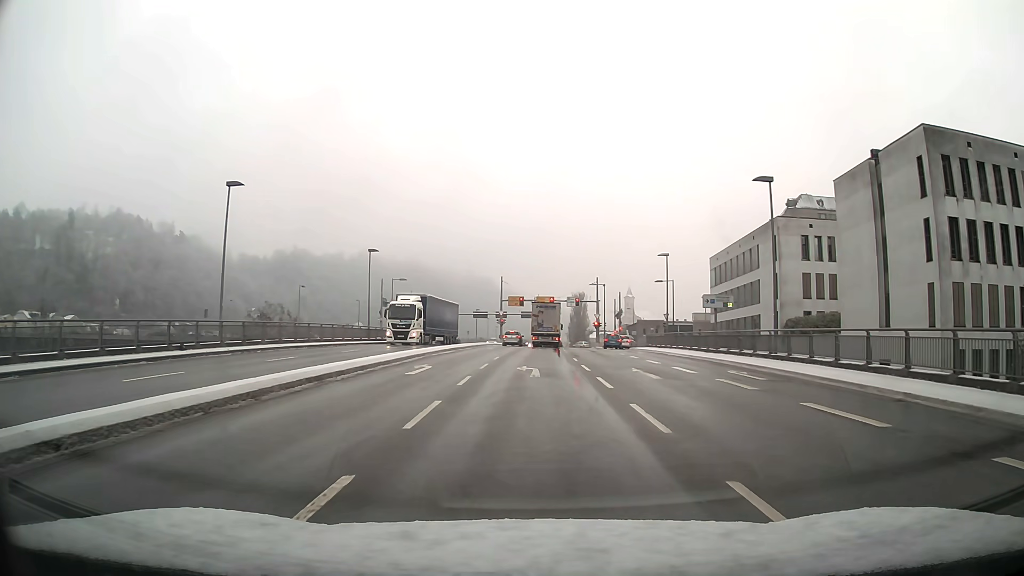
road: primary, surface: asphalt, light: Day
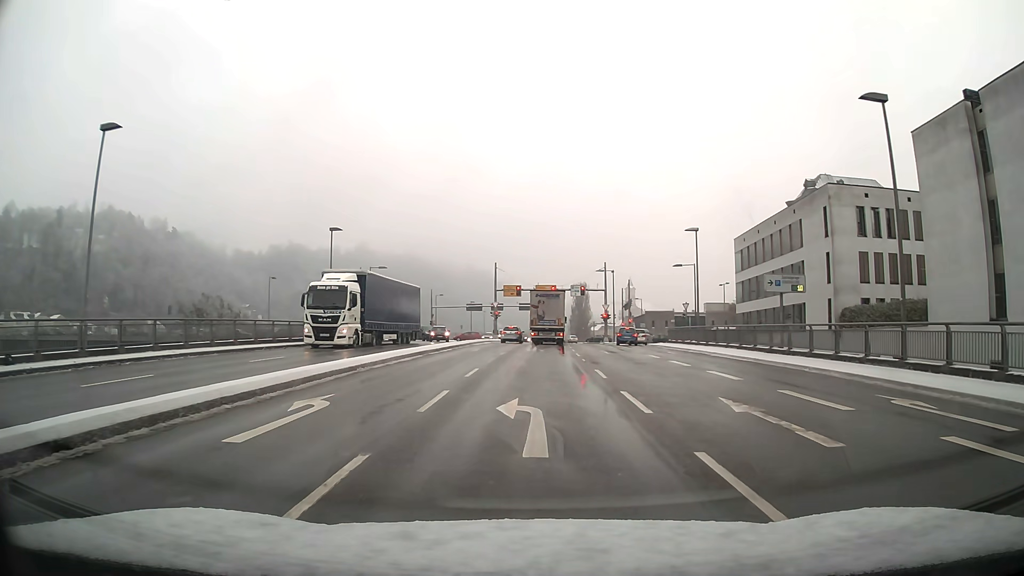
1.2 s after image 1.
(0.0, +10.6) m; 0°
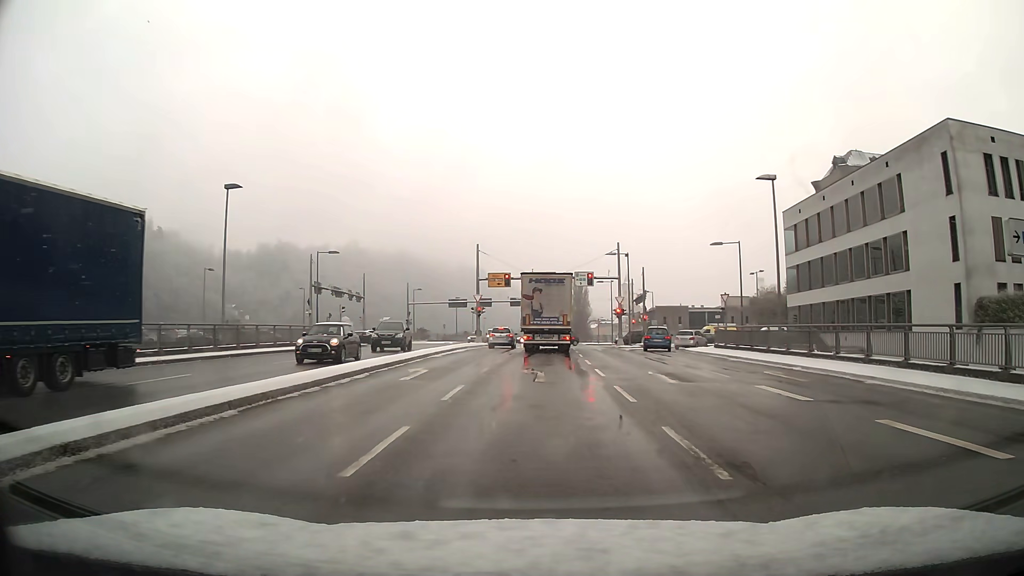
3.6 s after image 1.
(0.0, +15.9) m; 0°
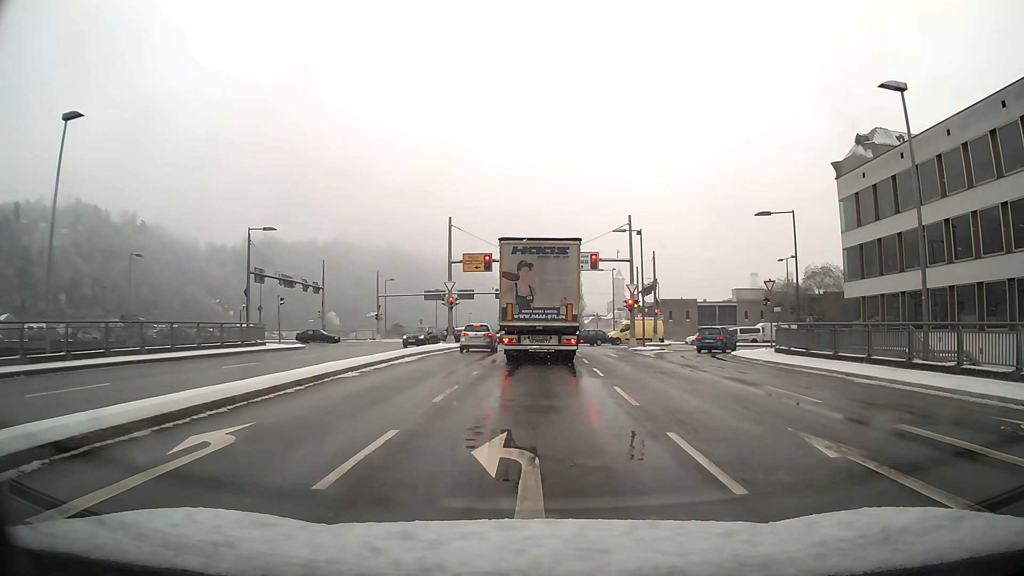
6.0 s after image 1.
(+0.2, +12.4) m; +1°
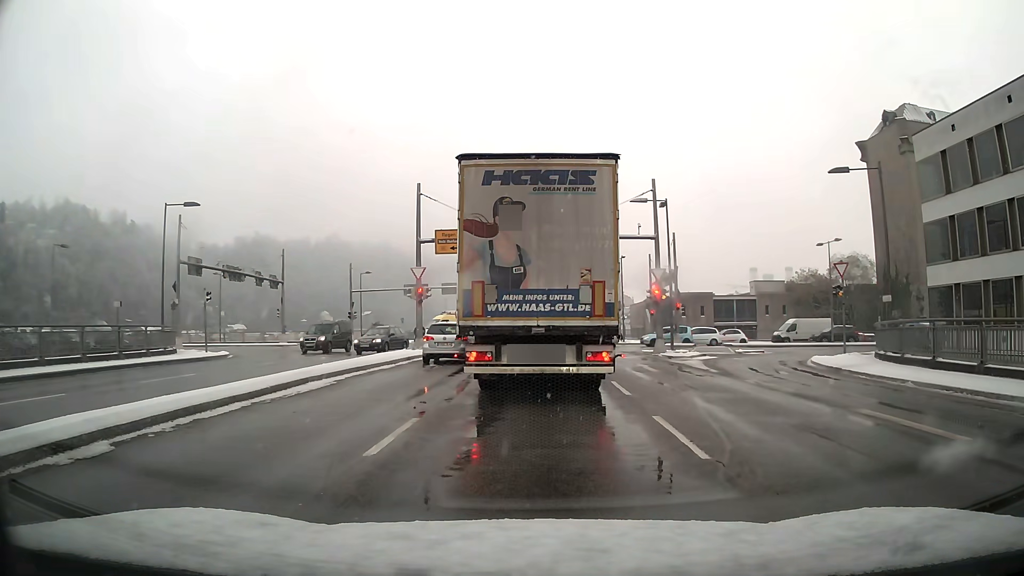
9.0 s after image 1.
(0.0, +10.4) m; 0°
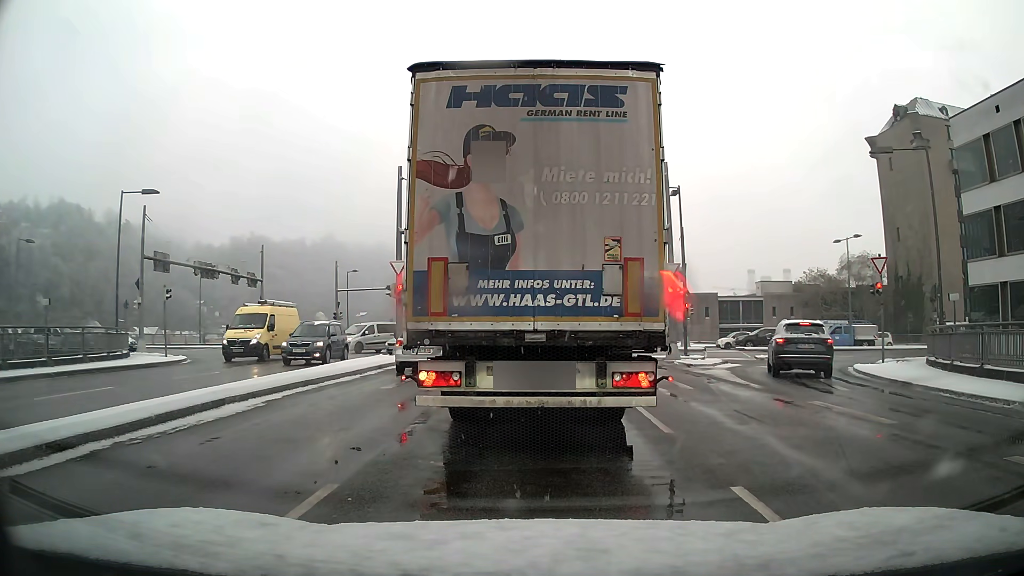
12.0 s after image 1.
(0.0, +3.9) m; 0°
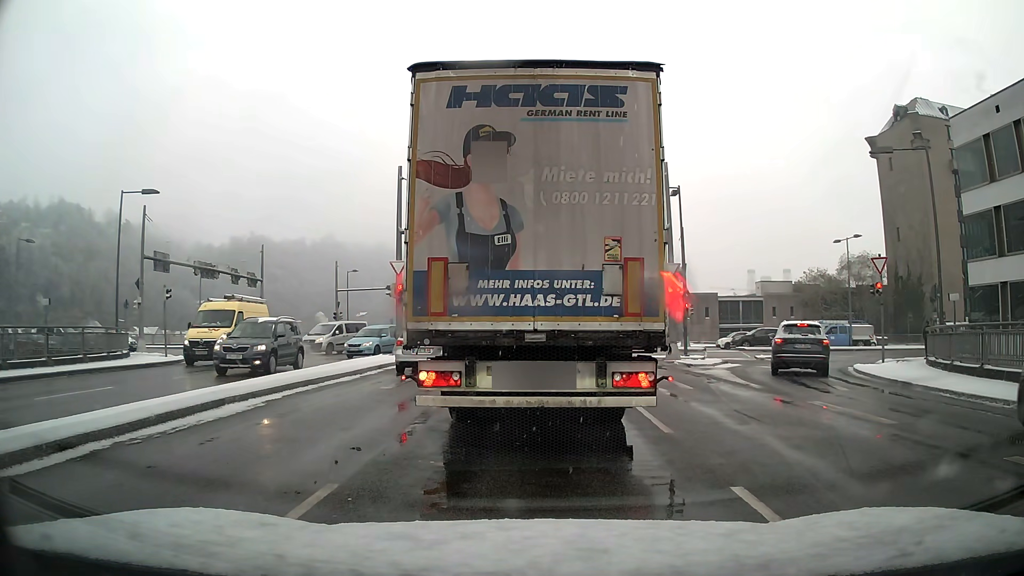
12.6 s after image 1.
(0.0, 0.0) m; 0°
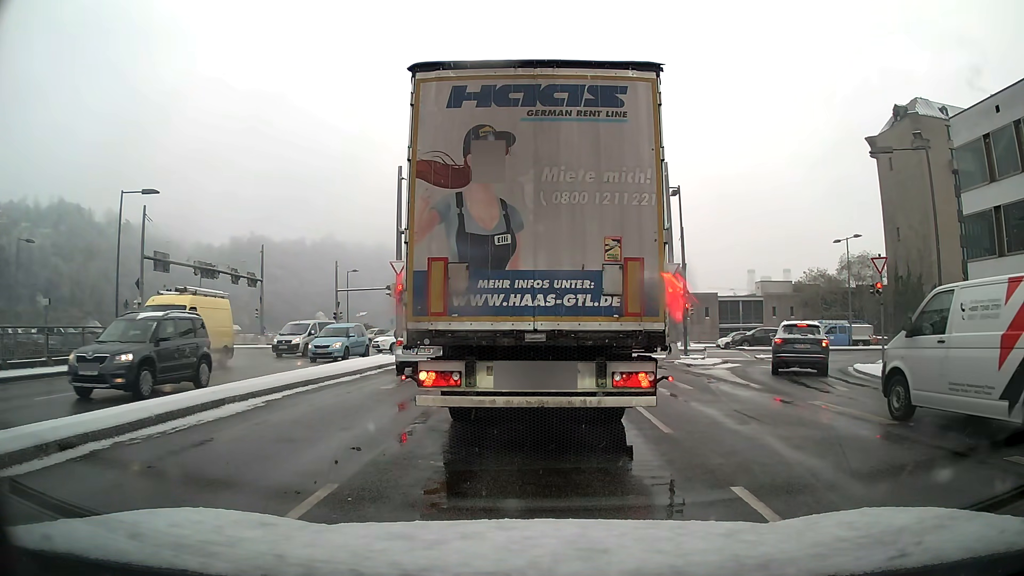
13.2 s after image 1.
(0.0, 0.0) m; 0°
